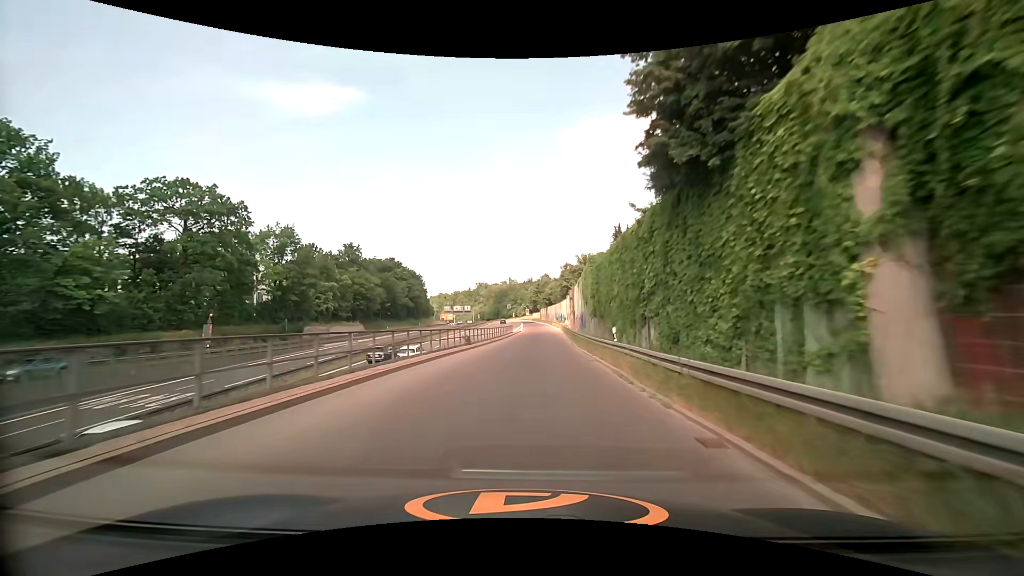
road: trunk_link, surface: asphalt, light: Day
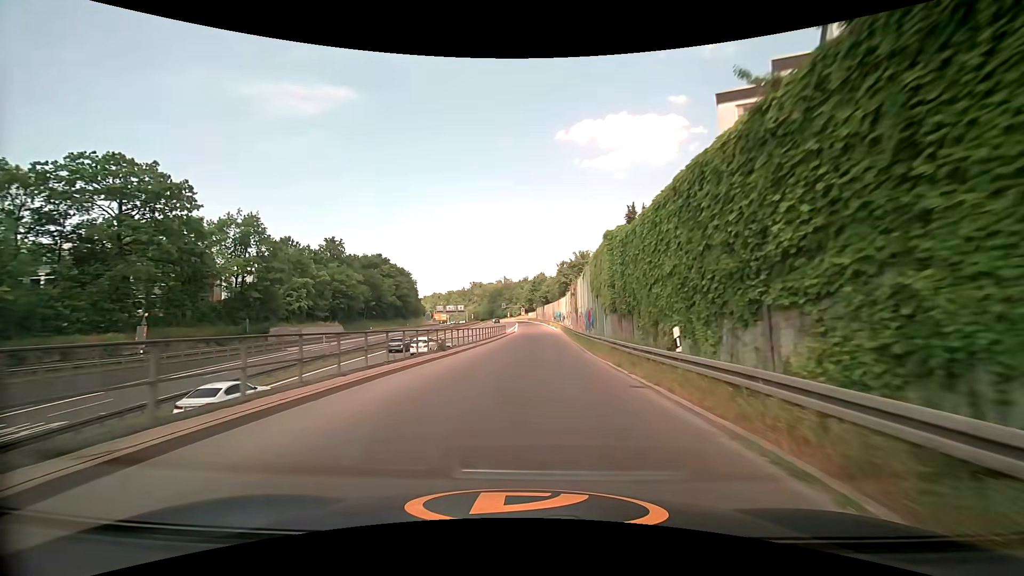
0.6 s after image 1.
(0.0, +9.0) m; +1°
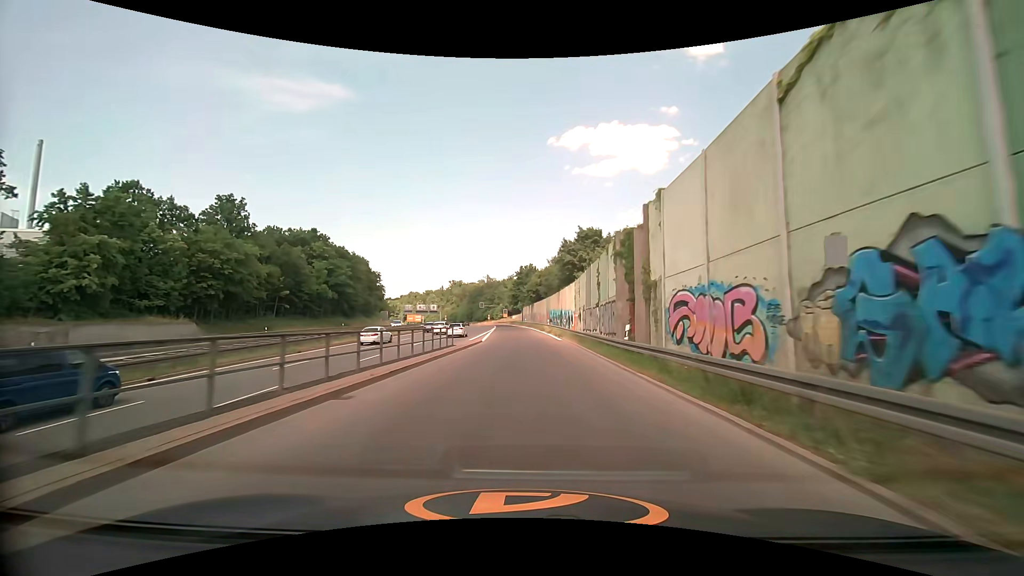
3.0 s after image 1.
(+0.6, +37.6) m; +2°
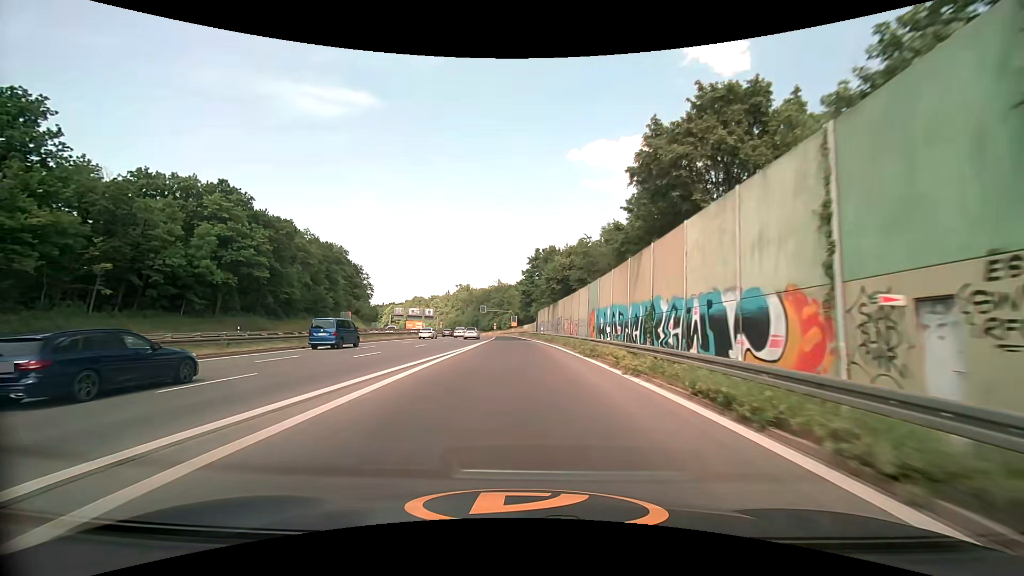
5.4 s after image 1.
(0.0, +39.7) m; -1°
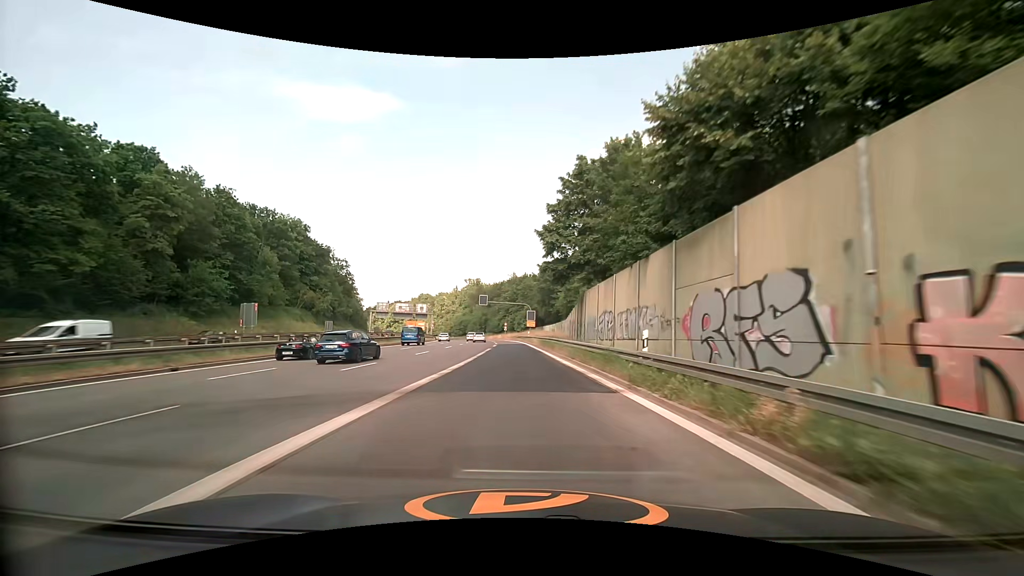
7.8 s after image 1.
(-1.1, +42.0) m; -2°
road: trunk
